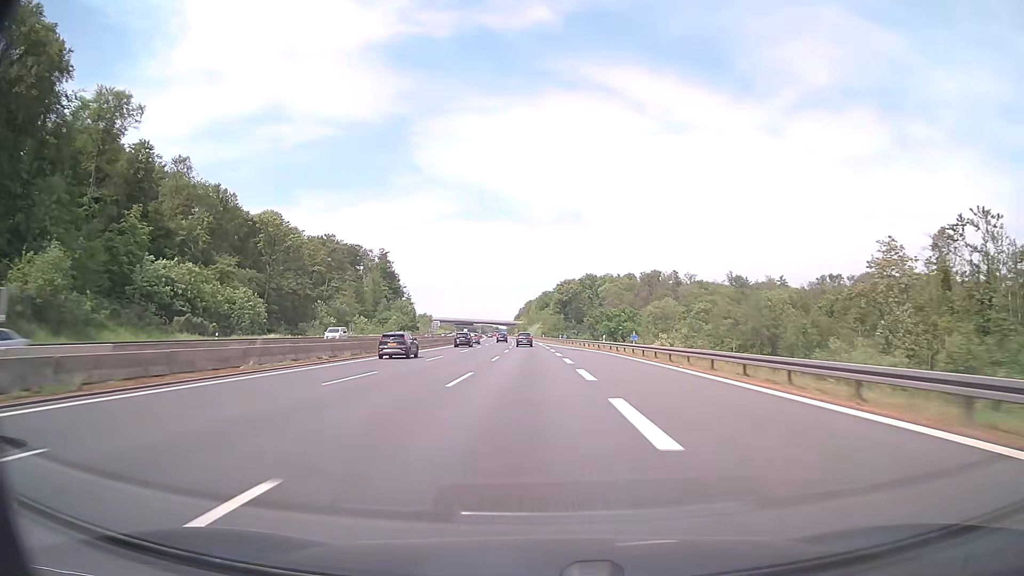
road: motorway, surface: asphalt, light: Day
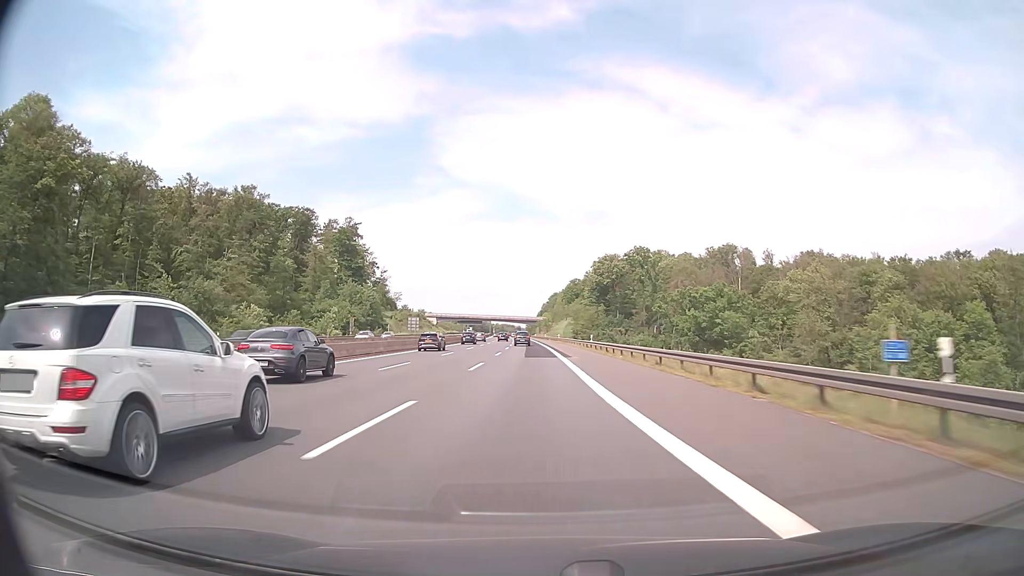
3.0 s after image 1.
(-2.2, +100.9) m; -2°
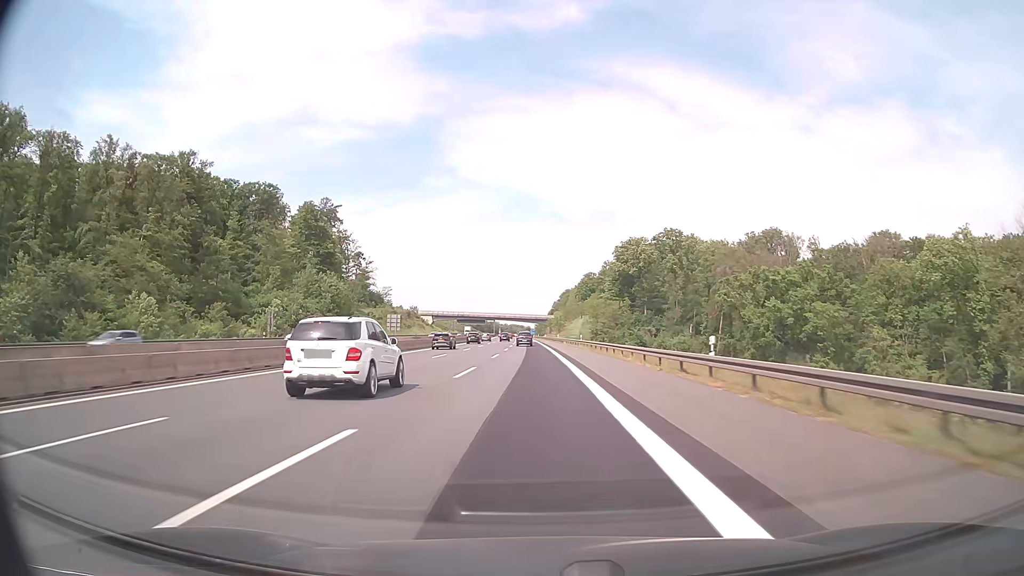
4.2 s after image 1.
(-0.3, +40.1) m; -1°
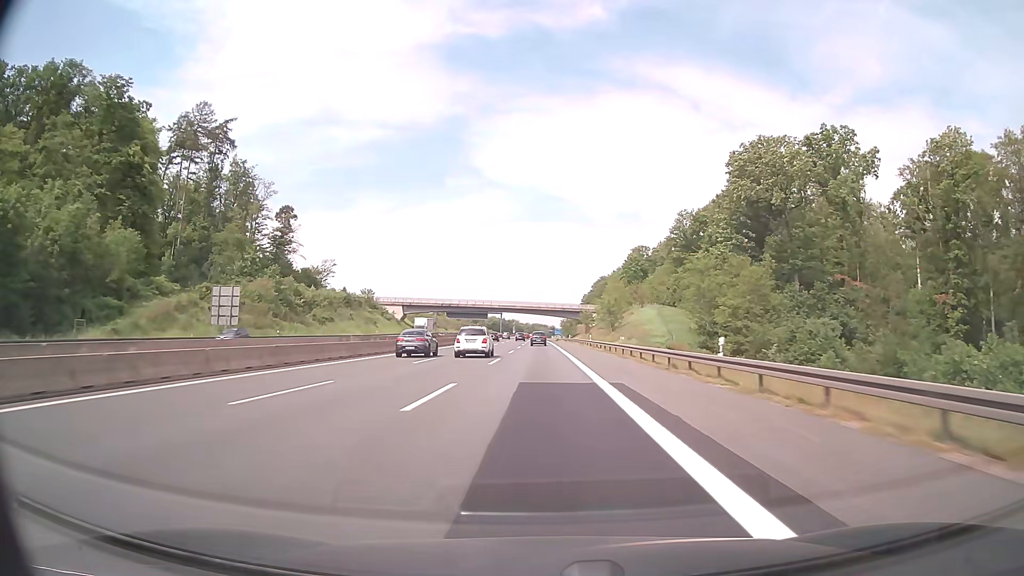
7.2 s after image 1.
(-1.9, +99.4) m; -2°
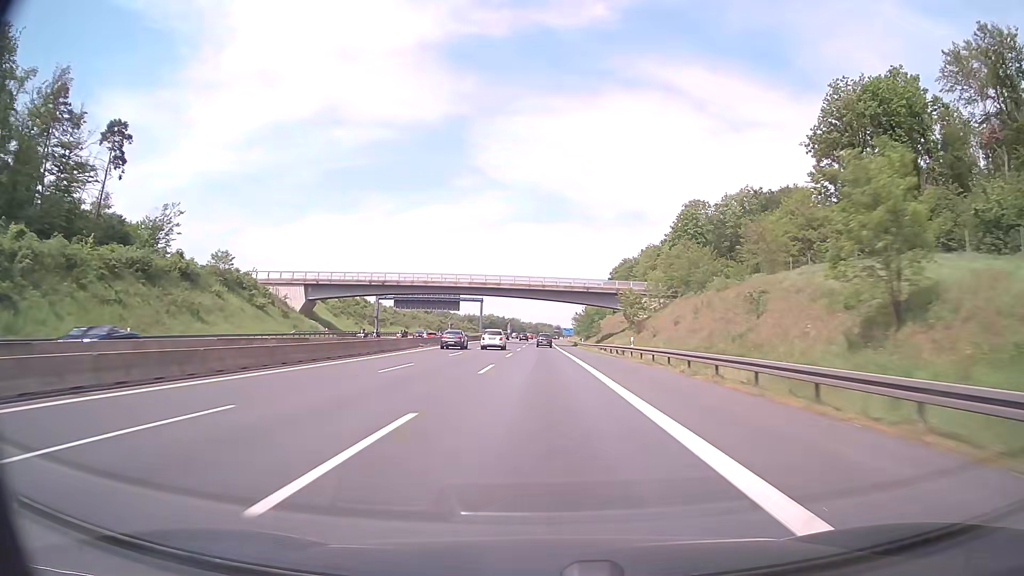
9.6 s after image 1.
(-0.4, +79.0) m; 0°
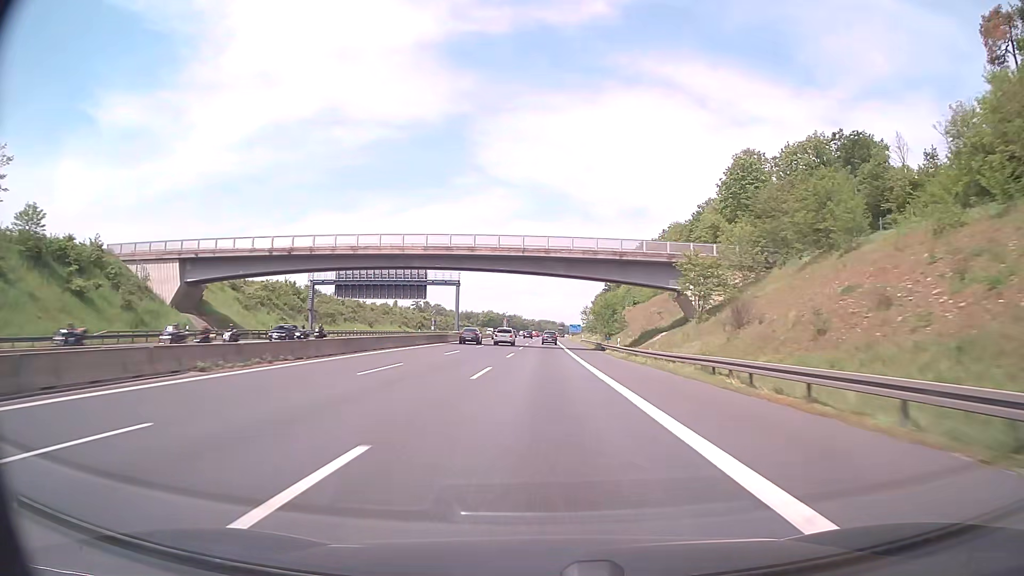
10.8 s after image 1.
(0.0, +39.3) m; 0°
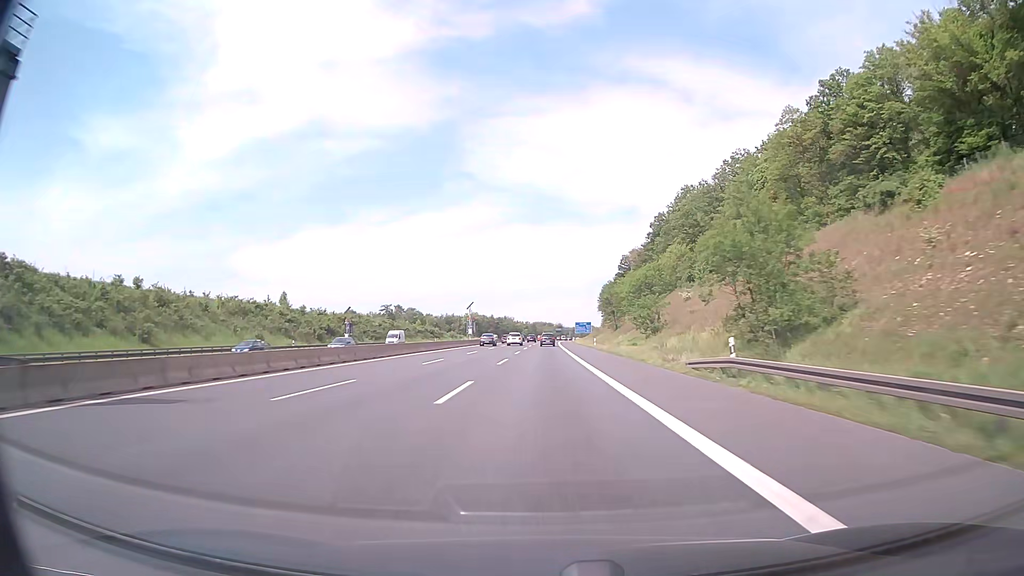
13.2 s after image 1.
(+0.1, +78.5) m; +1°
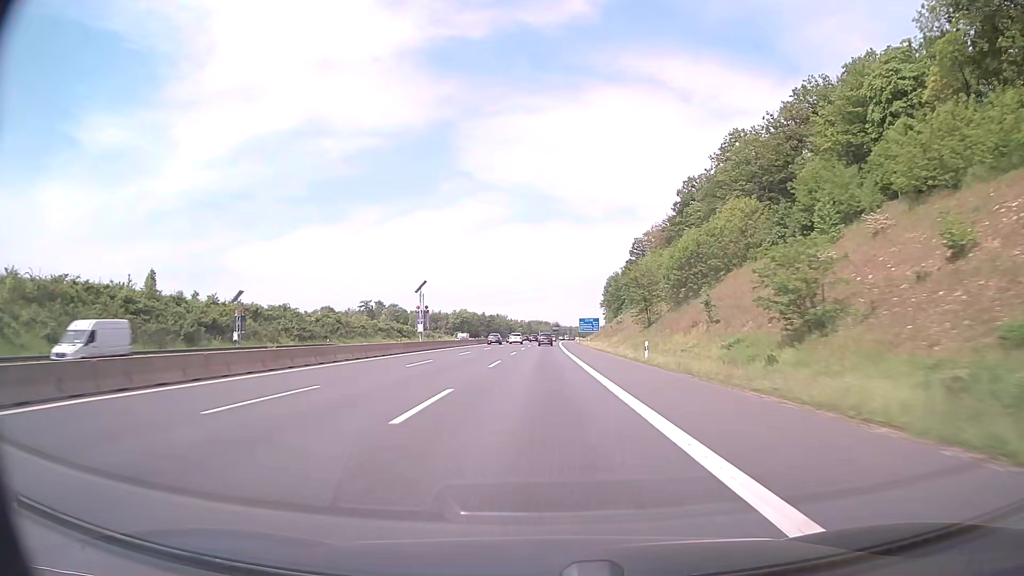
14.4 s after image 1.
(-0.2, +39.1) m; 0°
(0, +10) (0, +20) (0, +30) (0, +40) (0, +50) (0, +60) (0, +70) (0, +80) (0, +90) (0, +100) m
